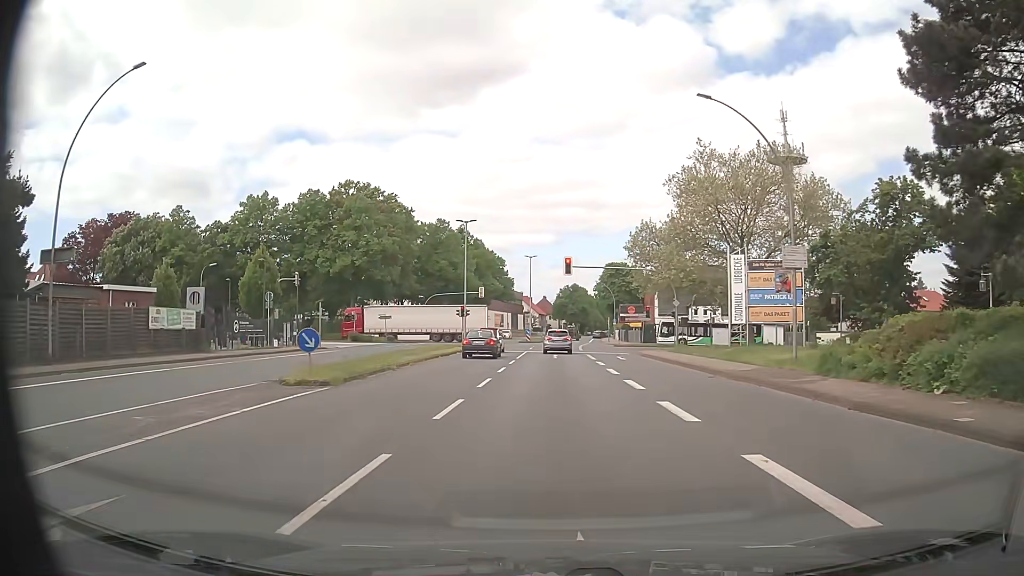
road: primary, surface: asphalt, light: Day
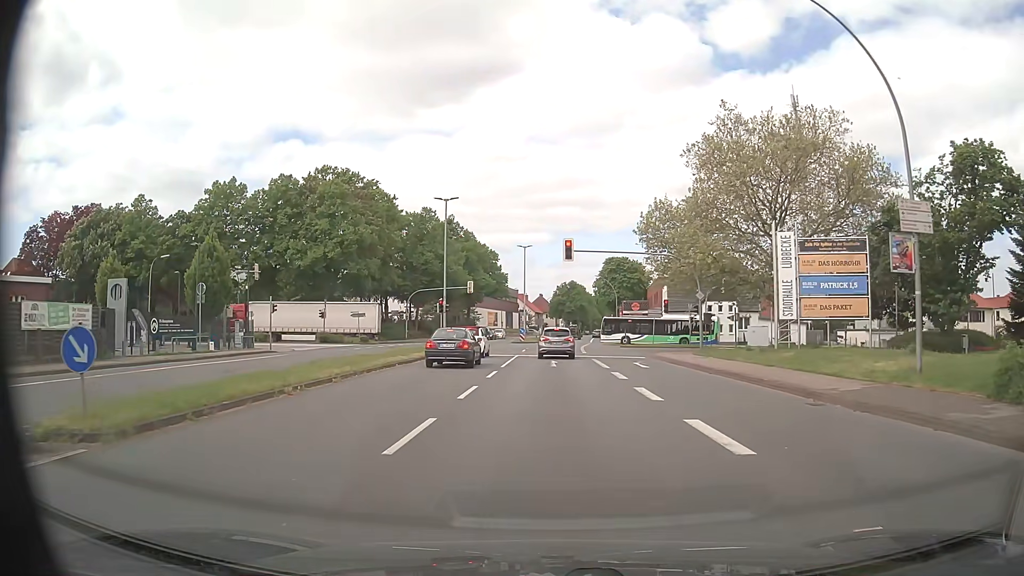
(0.0, +8.9) m; +1°
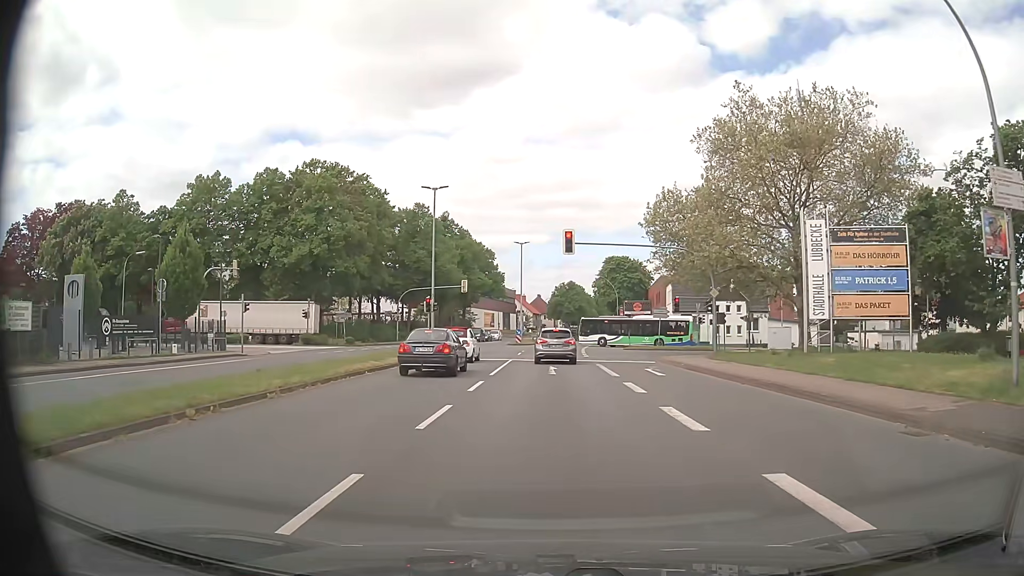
(-0.1, +4.0) m; -1°
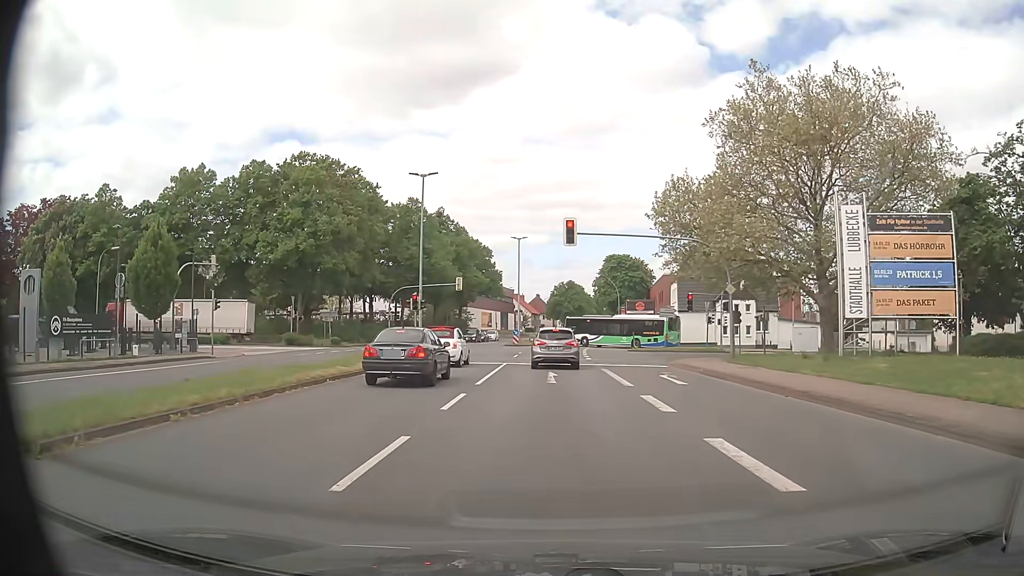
(0.0, +3.6) m; +1°
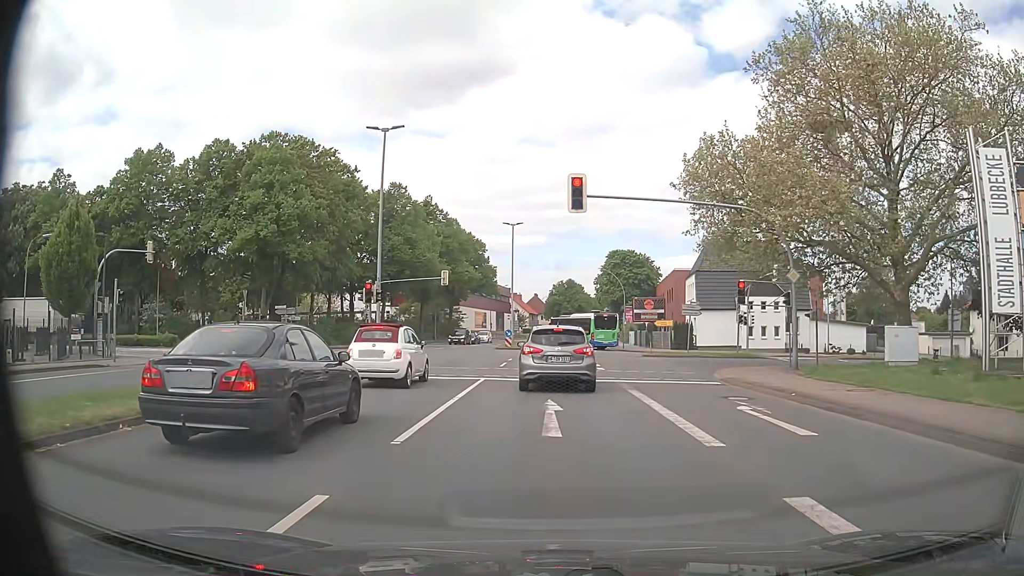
(-0.1, +9.0) m; -1°
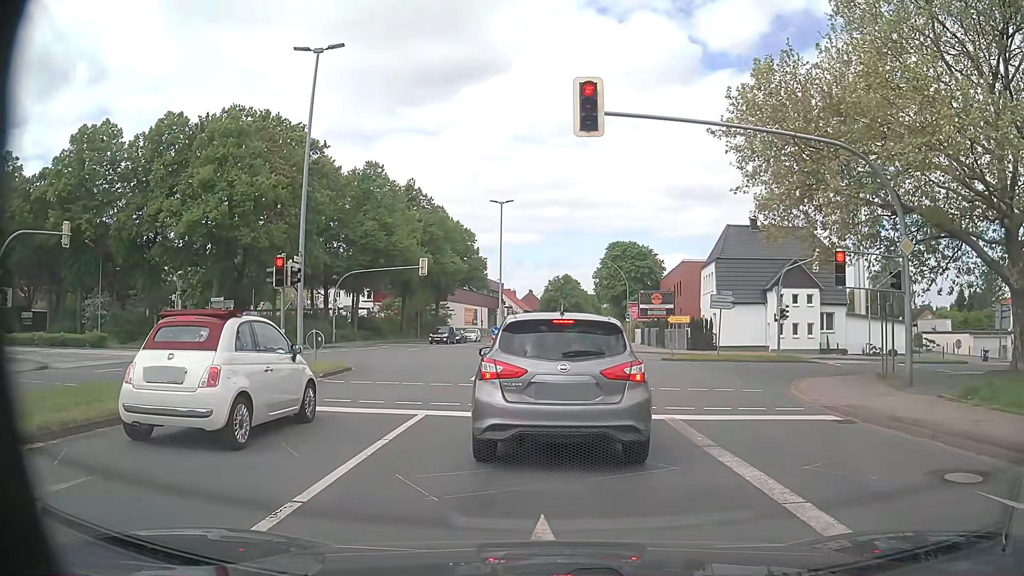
(+0.1, +8.5) m; +2°
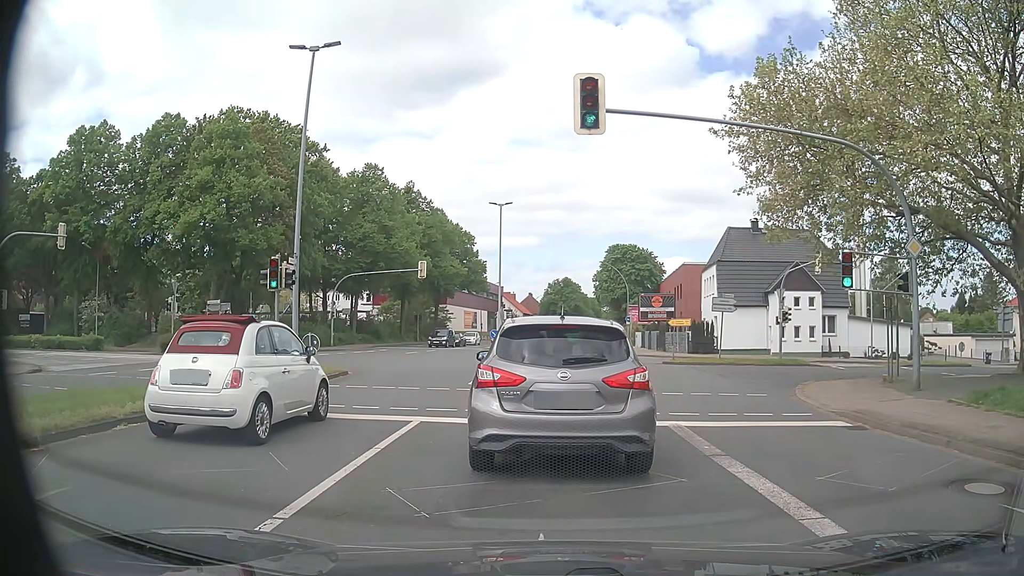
(0.0, +0.5) m; 0°
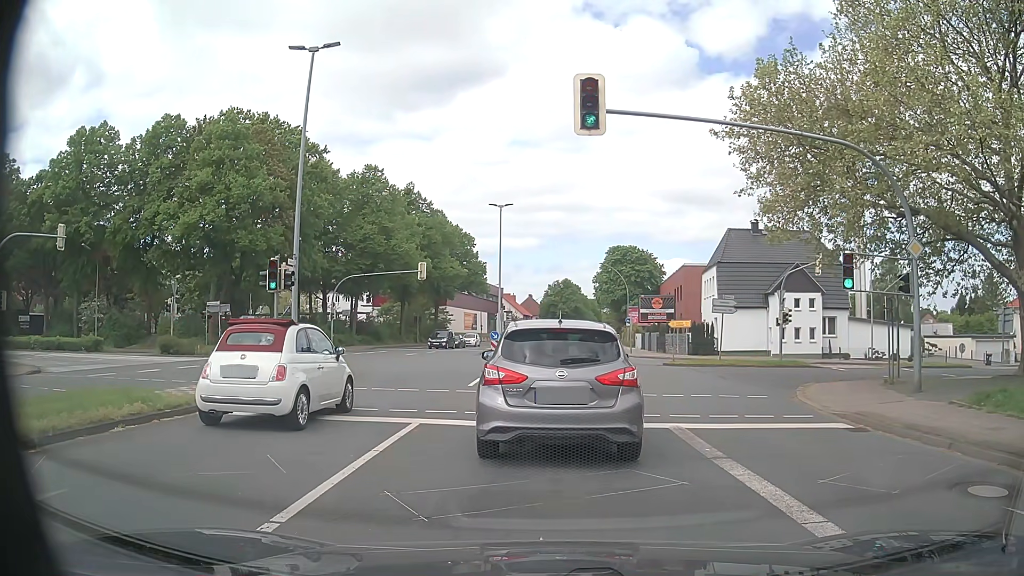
(0.0, 0.0) m; 0°
(0, +10) (0, +20) (0, +30) (0, +40) (0, +50) (0, +60) (0, +70) (+1, +80) (+1, +90) (+2, +100) m
